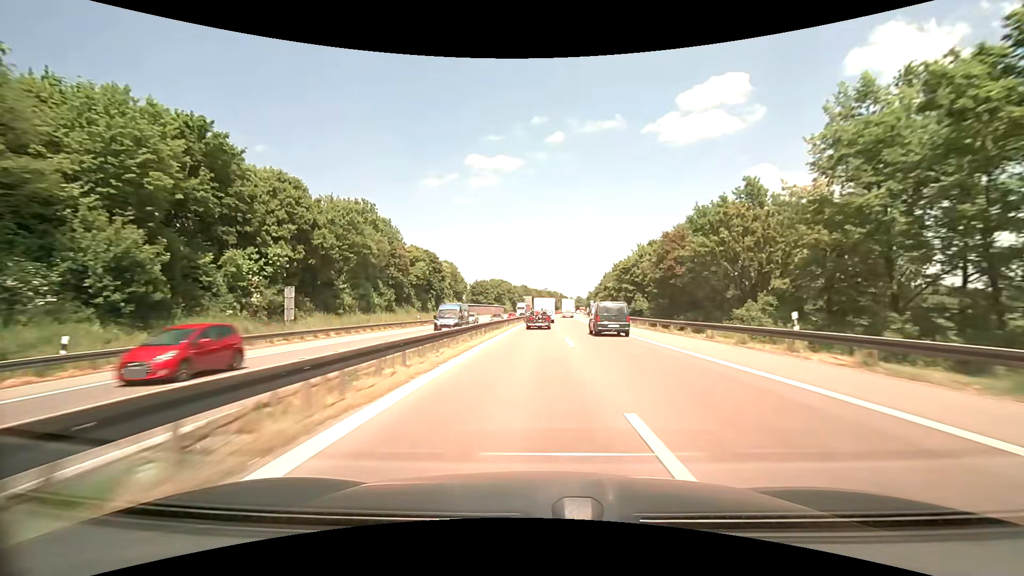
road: motorway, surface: asphalt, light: Day
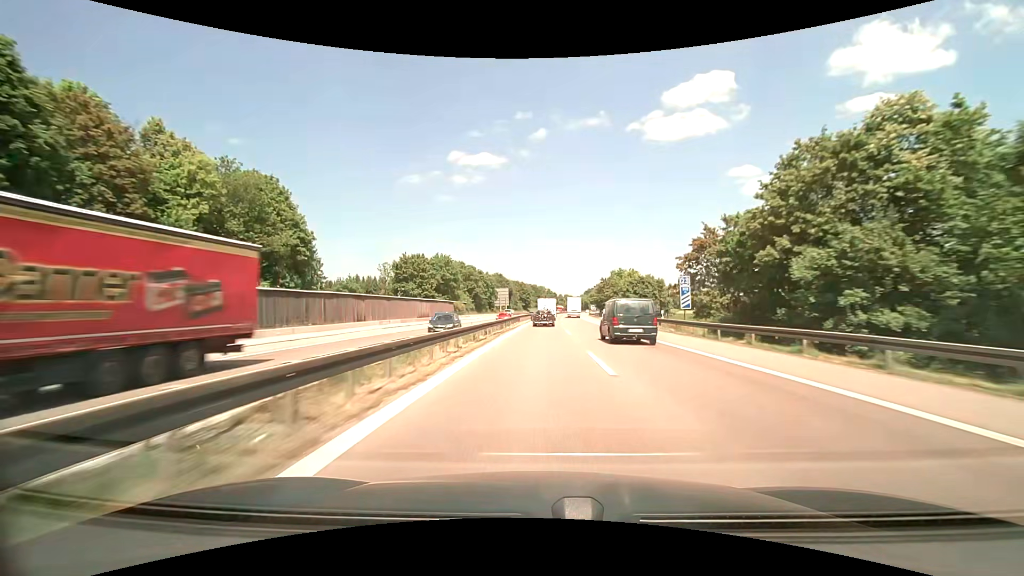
(+0.9, +80.8) m; +1°
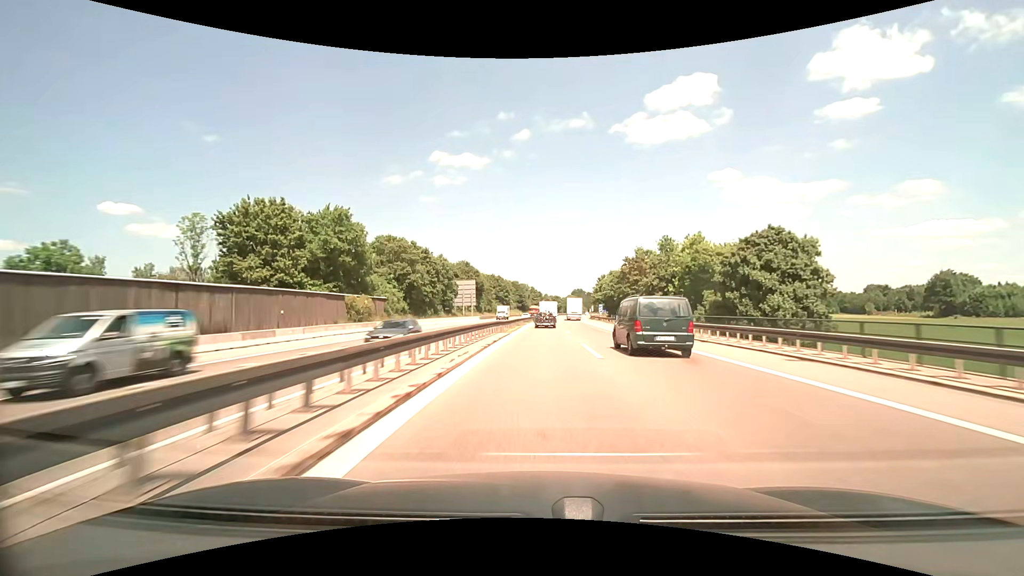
(+0.6, +50.1) m; +2°
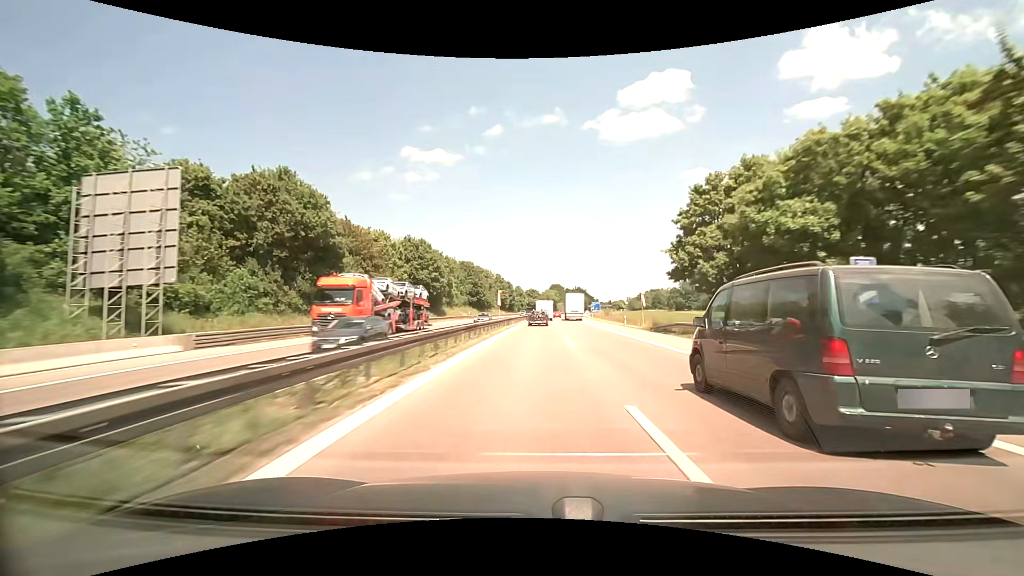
(+2.3, +85.7) m; +3°
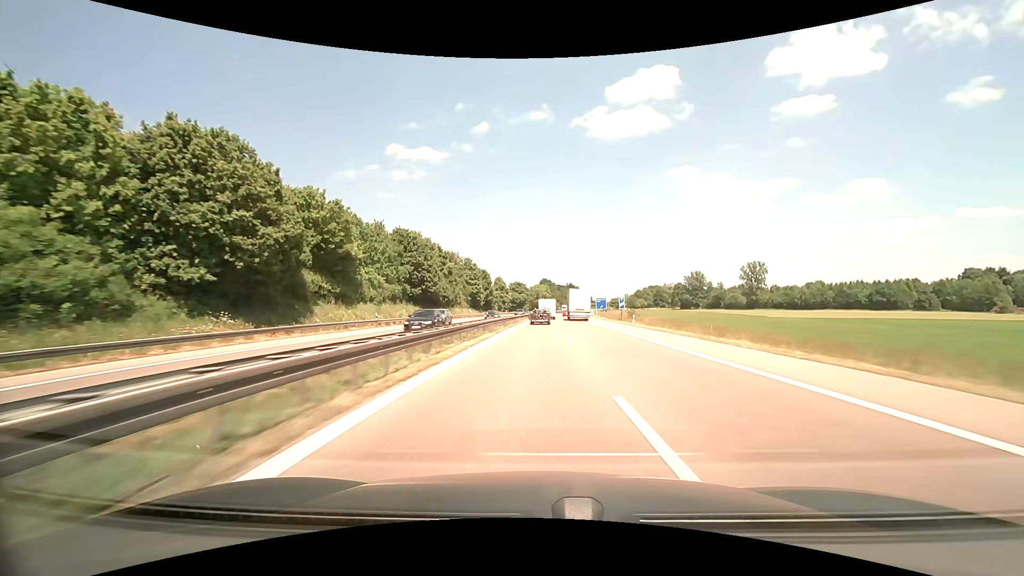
(+0.7, +53.5) m; +1°
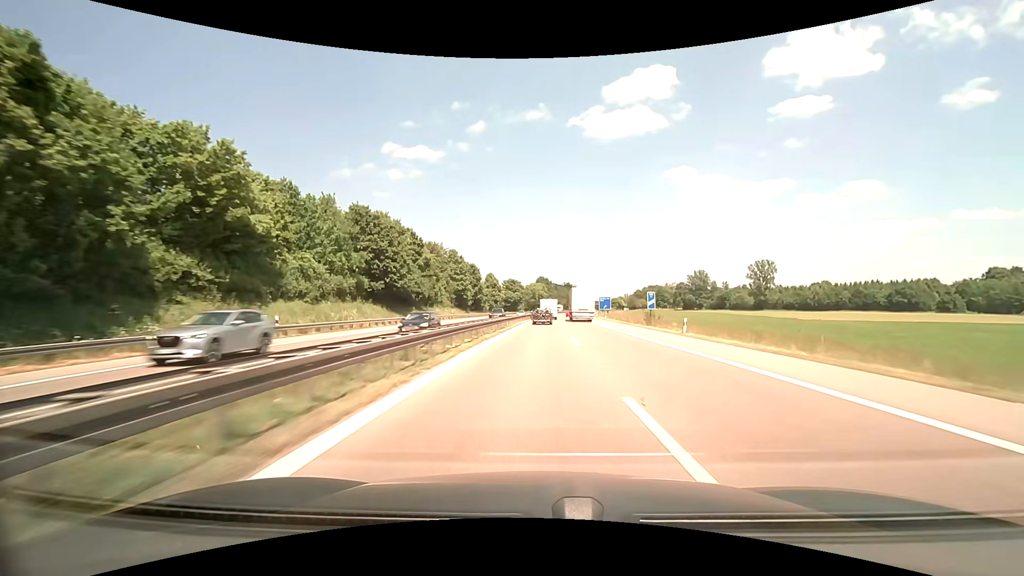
(0.0, +18.1) m; 0°
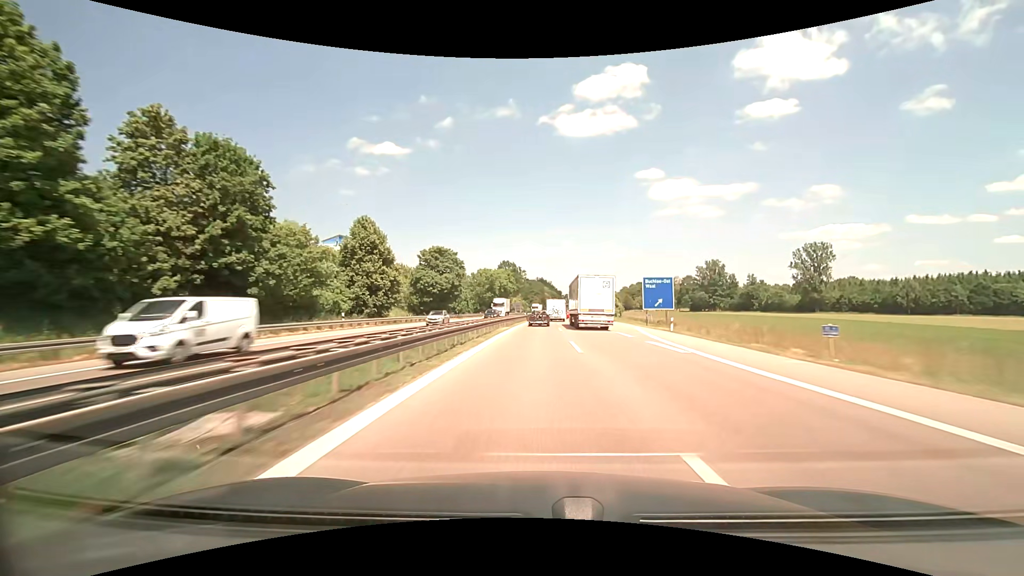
(+2.8, +93.2) m; +3°
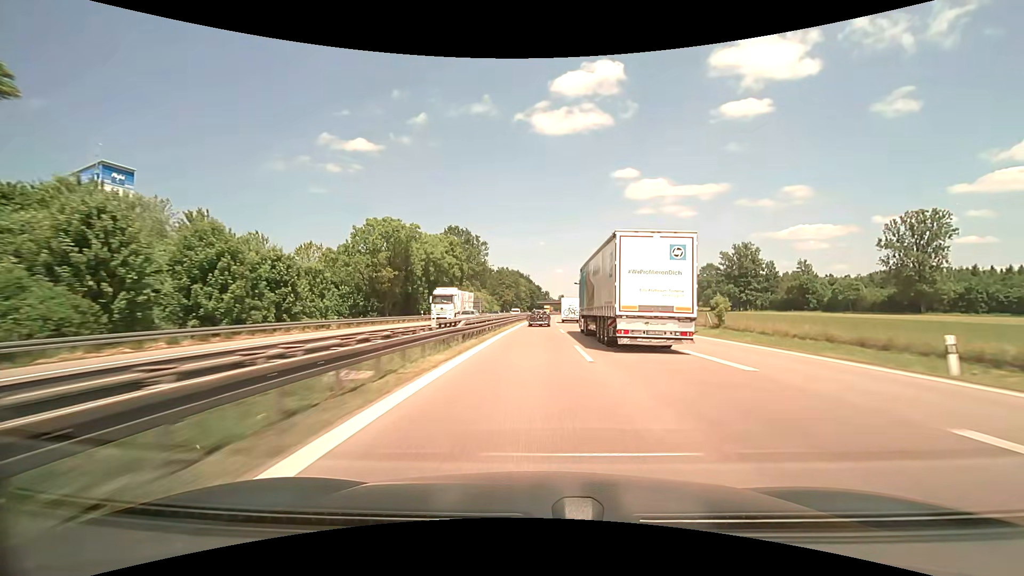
(+1.6, +75.5) m; +3°
(0, +10) (0, +20) (0, +30) (0, +40) (+1, +50) (+1, +60) (+1, +70) (+2, +80) (+2, +90) (+3, +100) m
